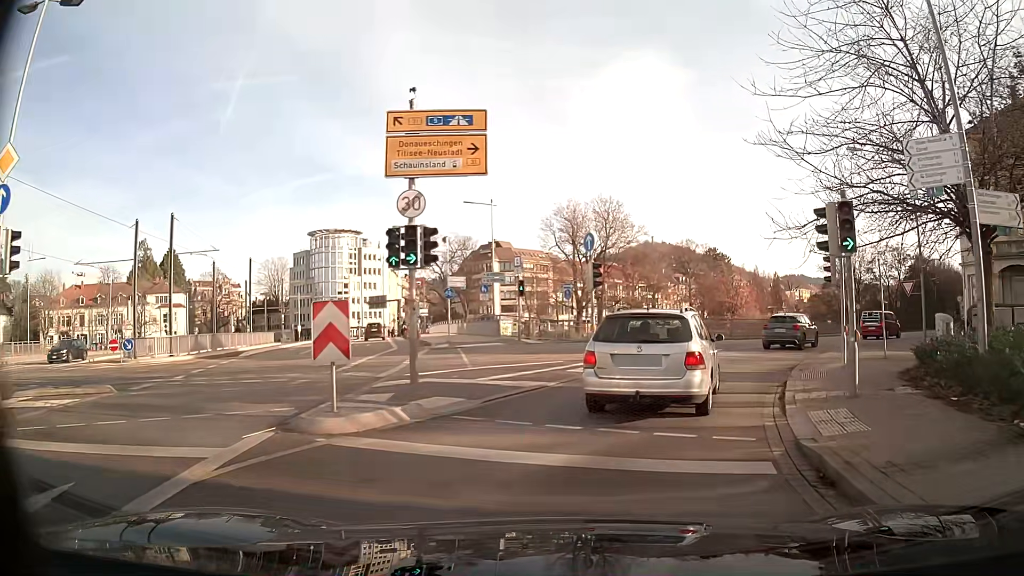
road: secondary_link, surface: asphalt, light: Day
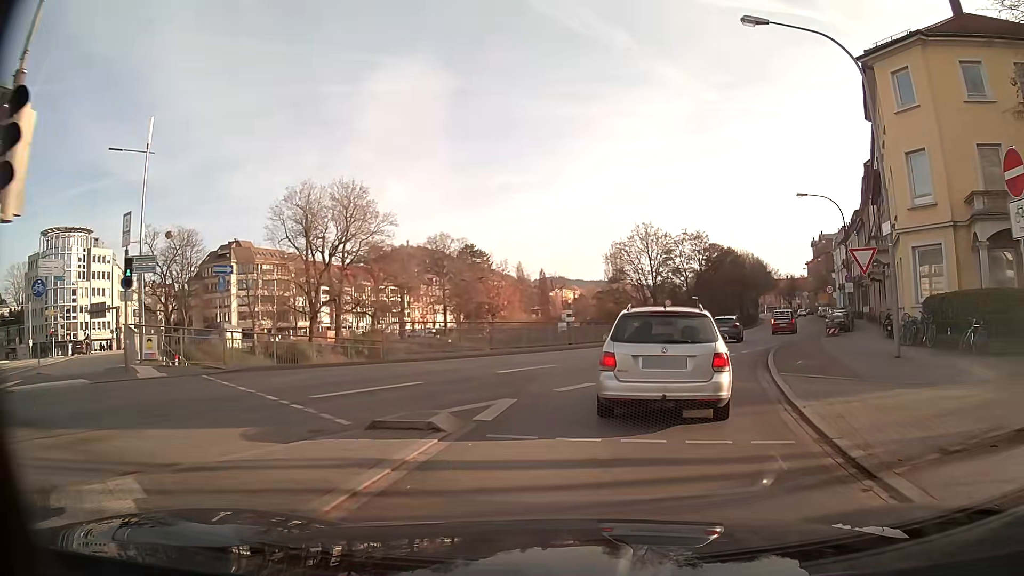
(+2.9, +16.5) m; +21°
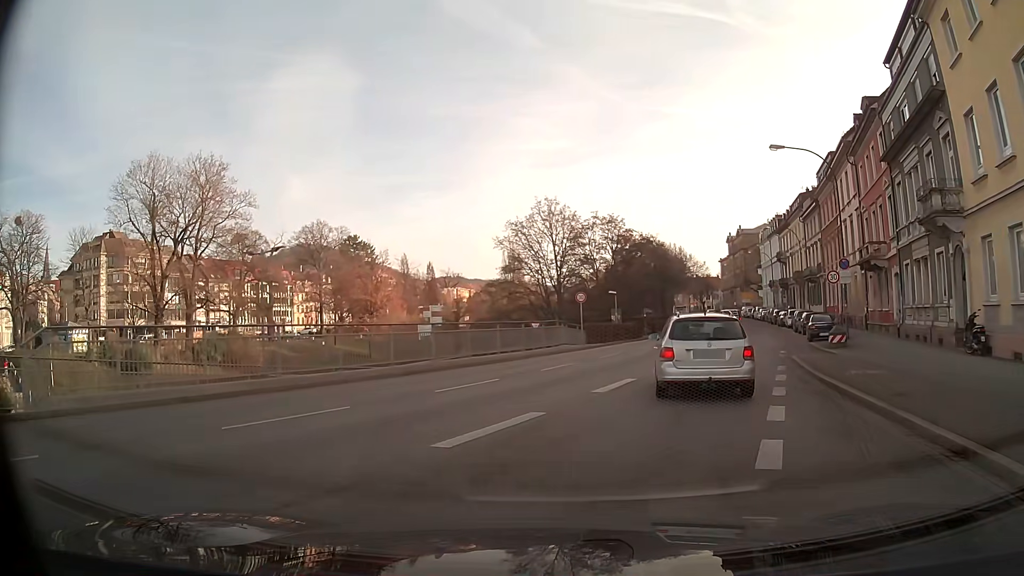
(+1.0, +15.0) m; +7°
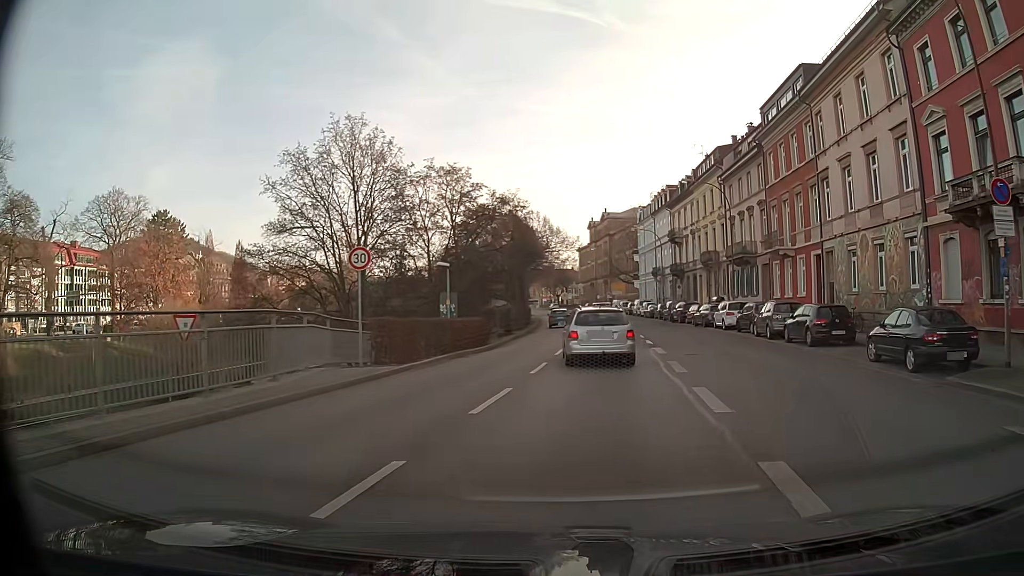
(+2.4, +21.9) m; +14°
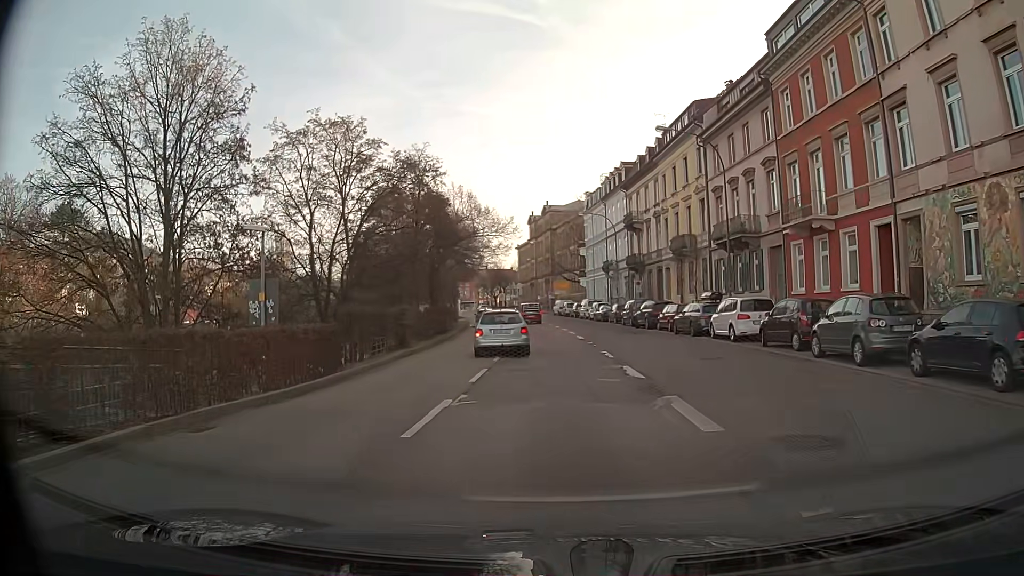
(+0.6, +13.7) m; +3°
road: primary
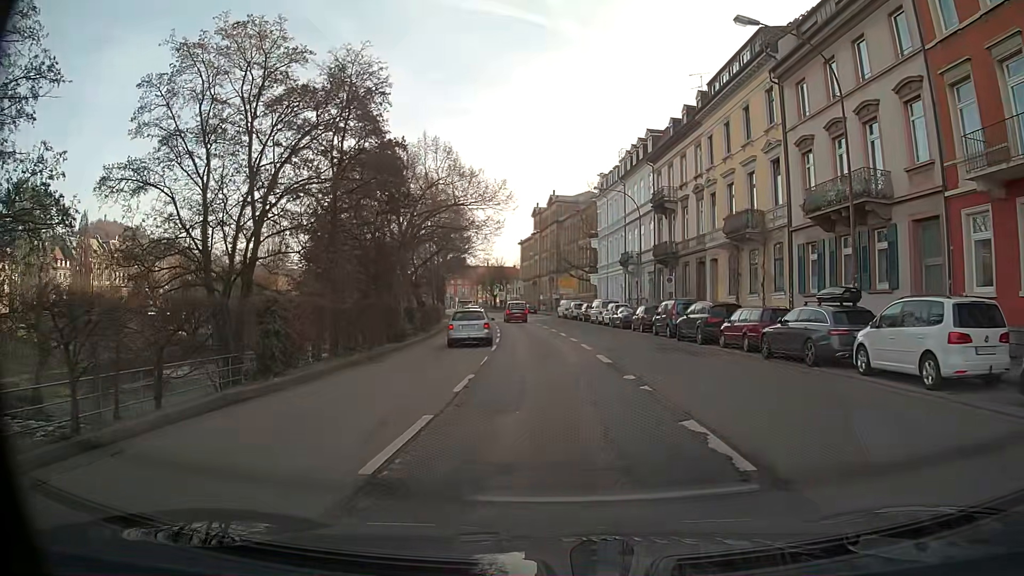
(-0.1, +13.6) m; 0°
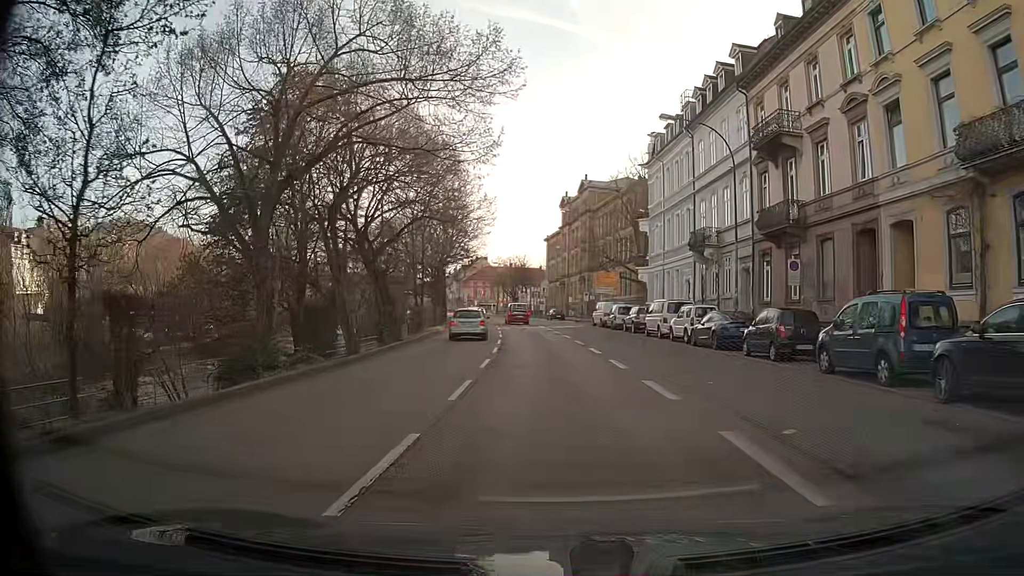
(-0.5, +19.1) m; -3°
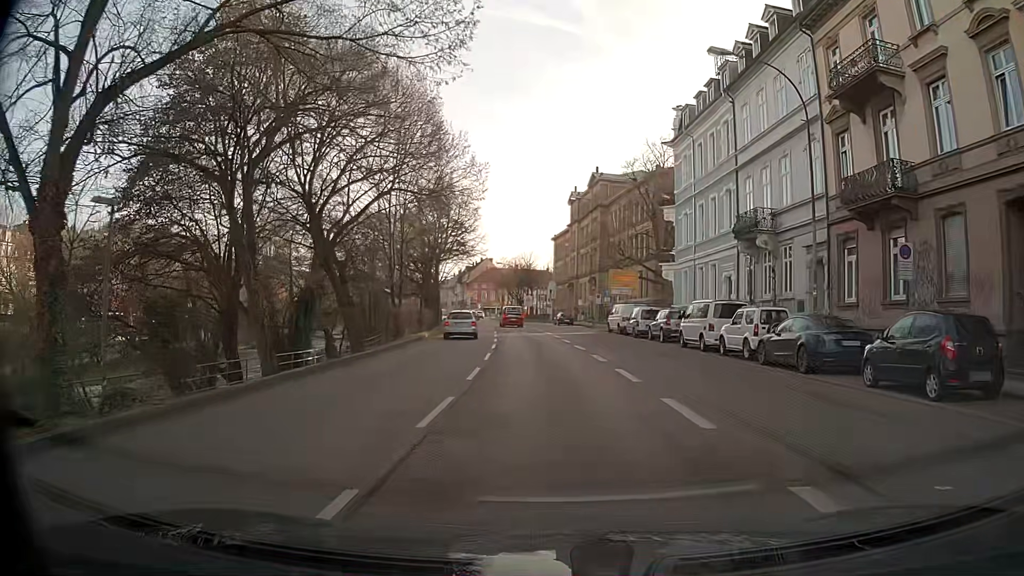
(0.0, +8.4) m; 0°
(0, +10) (0, +20) (-1, +30) (-2, +40) (-3, +50) (-4, +60) (-5, +70) (-7, +80) (-9, +89) (-10, +99) m
